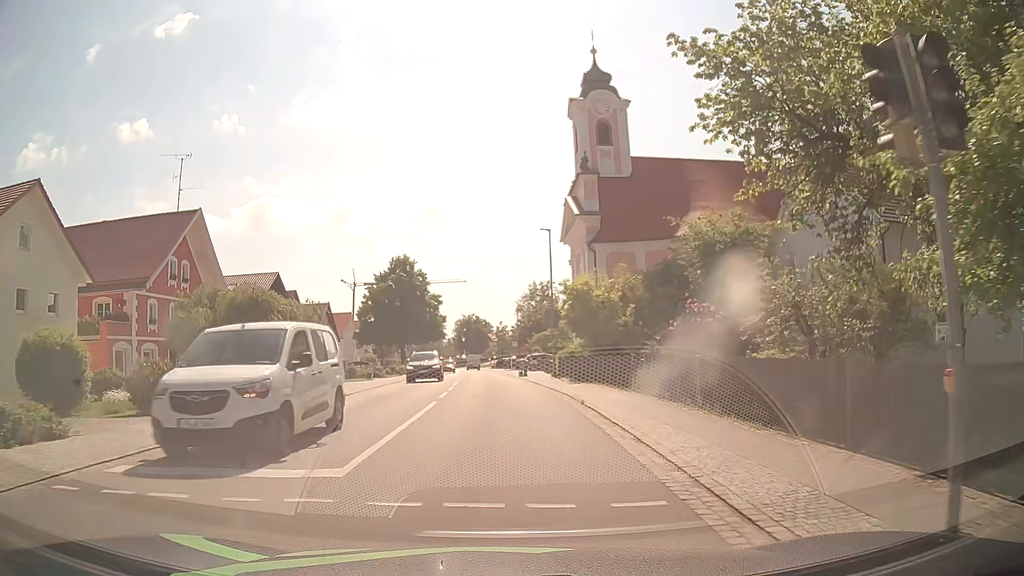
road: secondary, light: Day
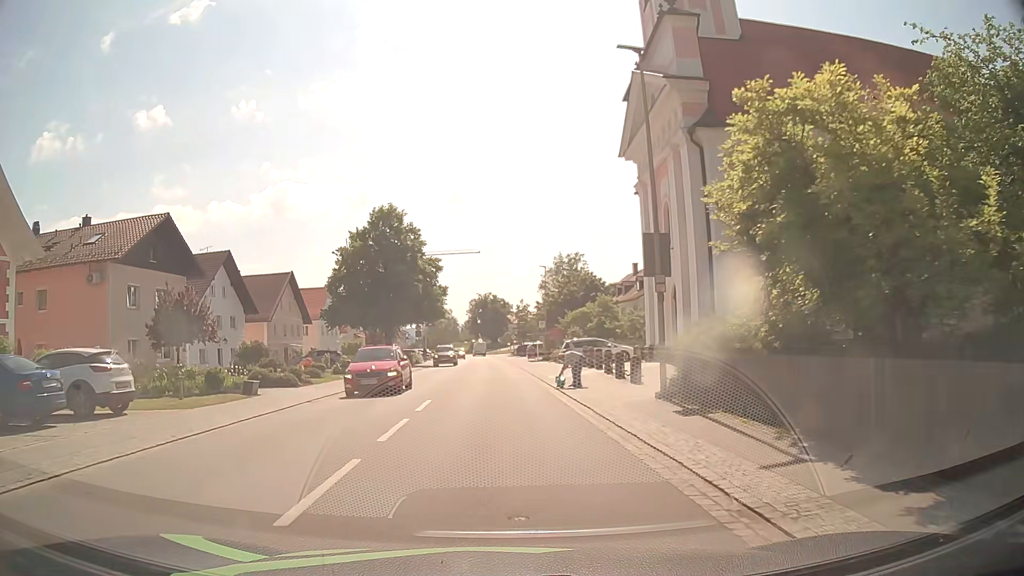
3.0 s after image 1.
(-0.2, +23.2) m; -1°
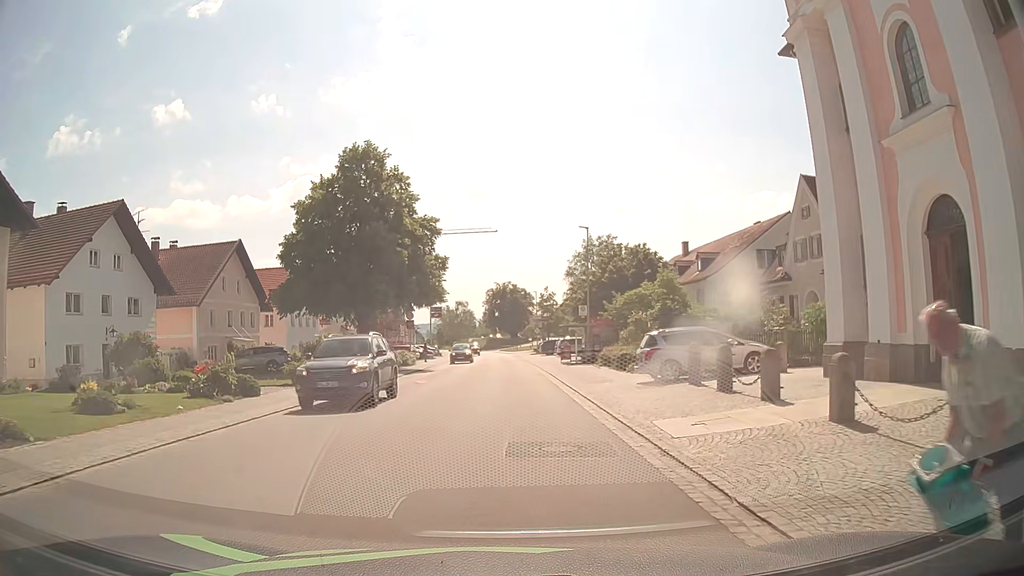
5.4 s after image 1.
(-0.4, +18.5) m; -2°
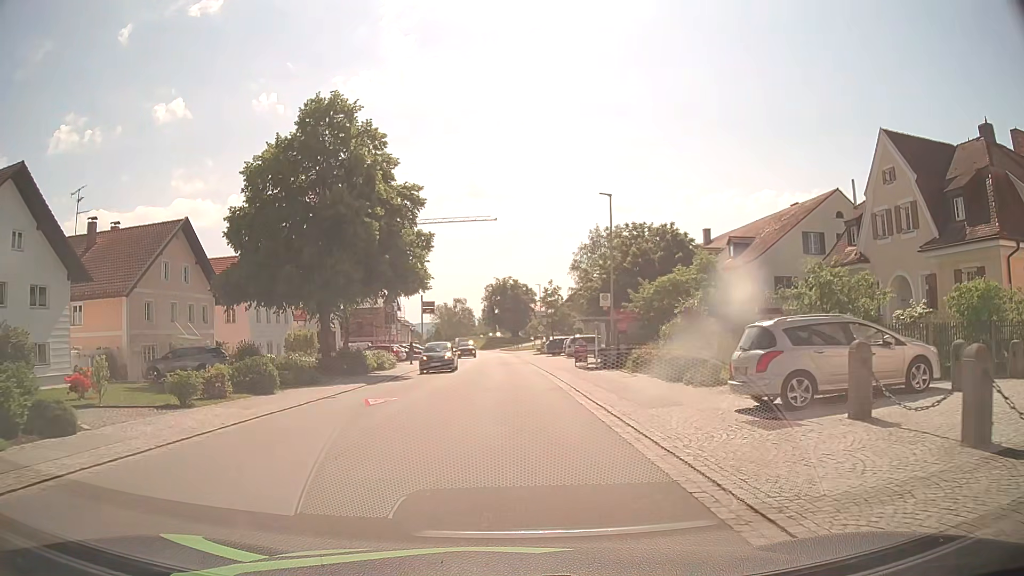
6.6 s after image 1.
(0.0, +9.2) m; 0°
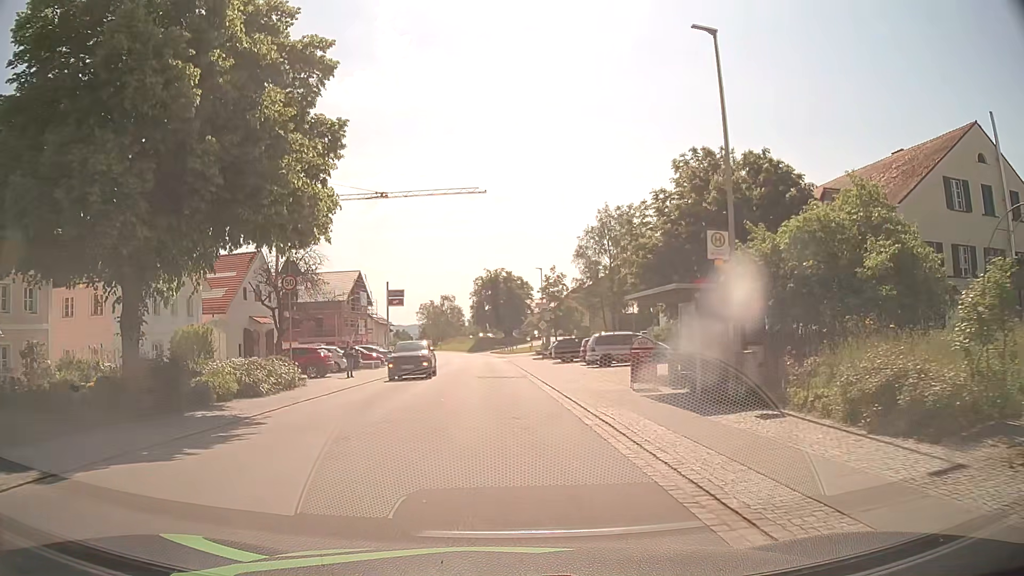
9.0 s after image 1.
(+0.1, +18.5) m; +1°
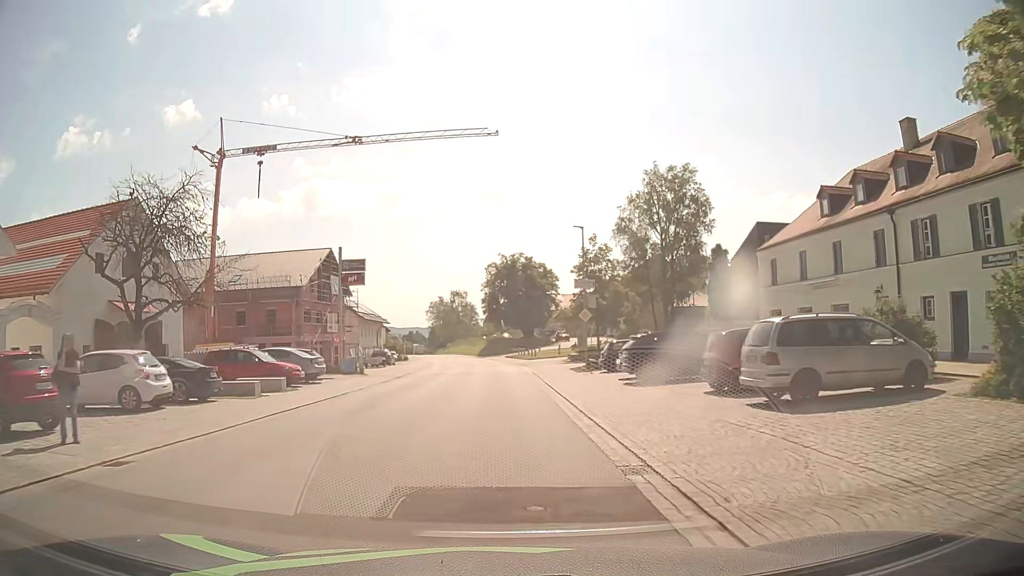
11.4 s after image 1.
(-0.3, +23.0) m; -2°
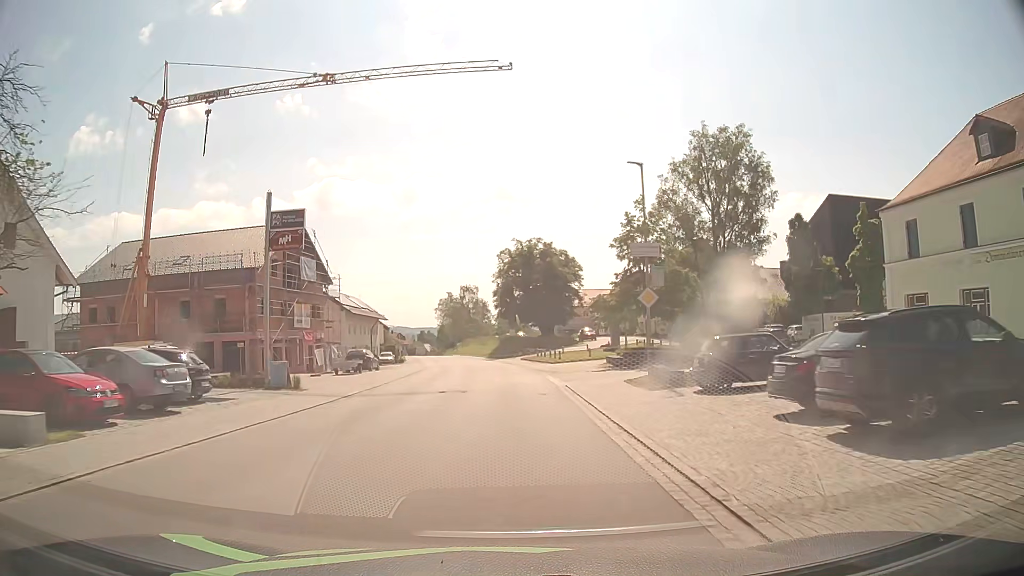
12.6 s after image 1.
(-0.1, +14.3) m; -1°
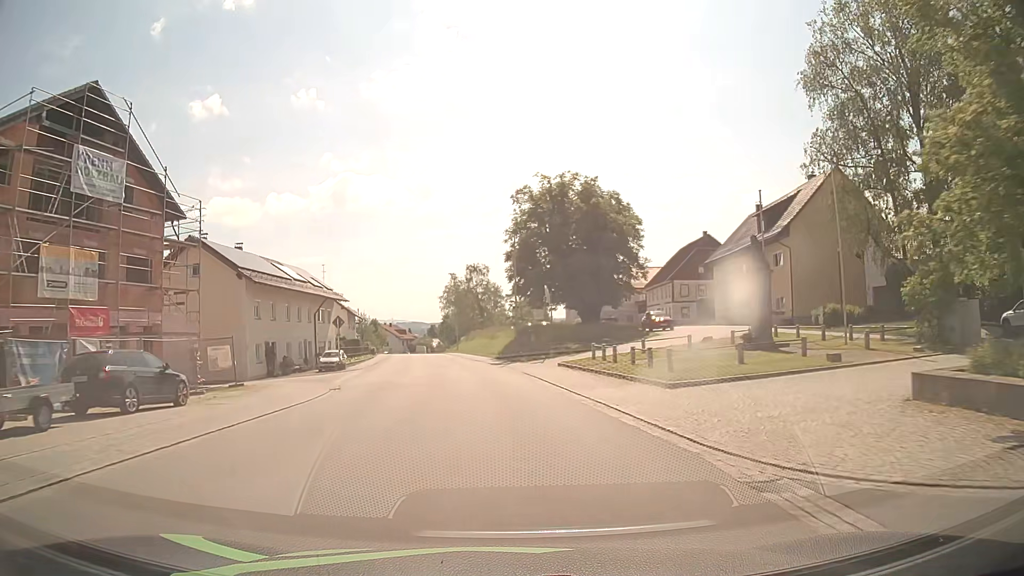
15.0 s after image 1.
(-0.2, +31.1) m; -1°
(0, +10) (-1, +20) (-2, +30) (-3, +40) (-4, +50) (-6, +60) (-8, +69) (-10, +79) (-11, +89) (-13, +99) m
